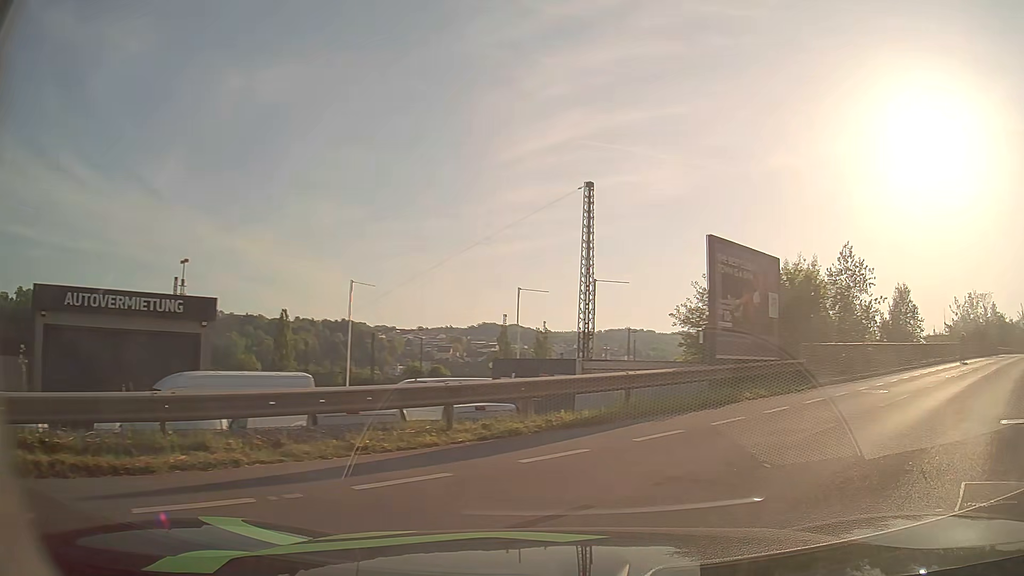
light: Day
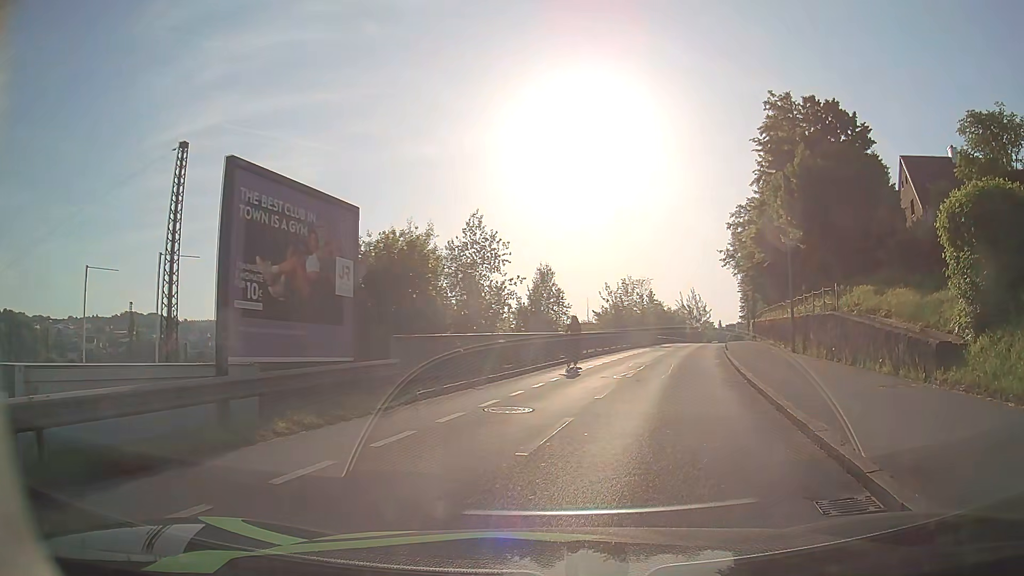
(+2.2, +6.1) m; +33°
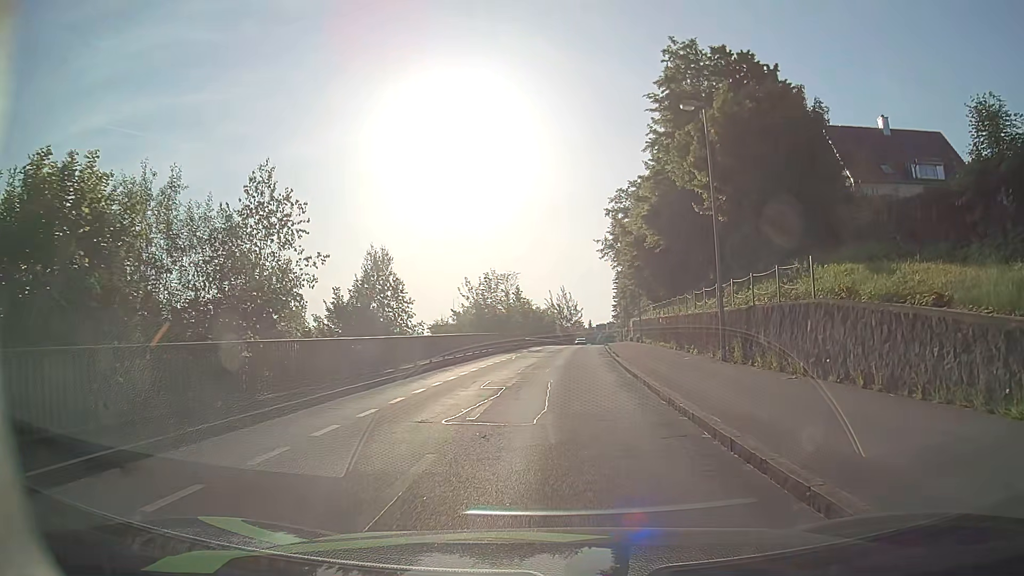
(+1.0, +8.9) m; +11°
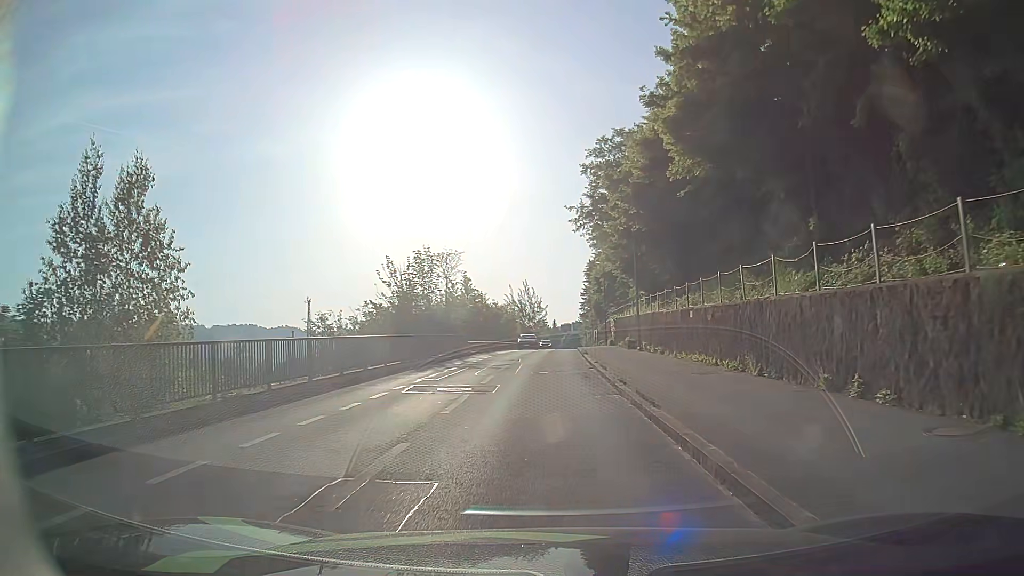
(+0.6, +17.6) m; +3°
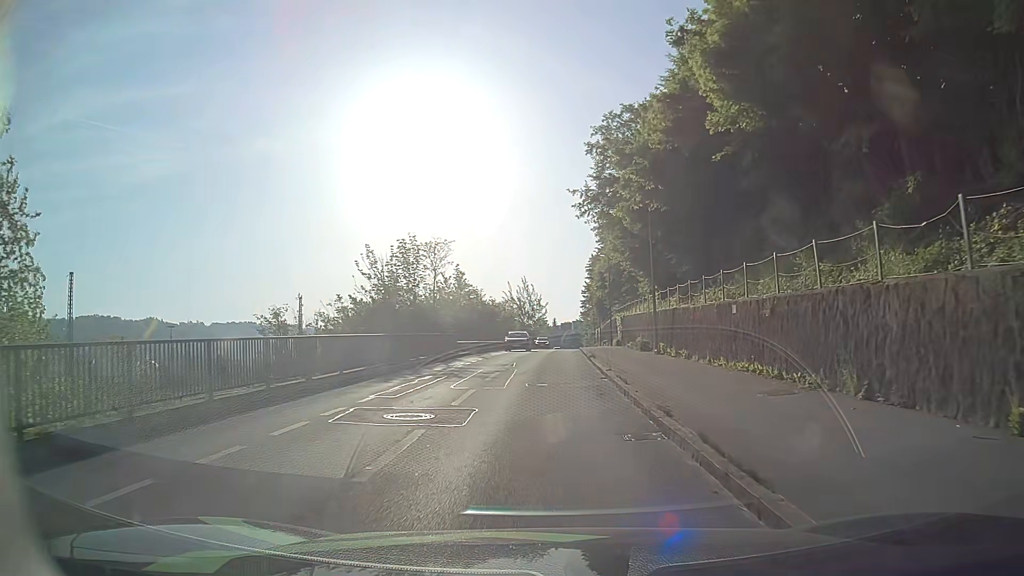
(0.0, +5.1) m; 0°
(0, +10) (0, +20) (0, +30) (+1, +40) (+1, +50) (+1, +60) (+2, +70) (+2, +80) (+3, +90) (+3, +100) m
